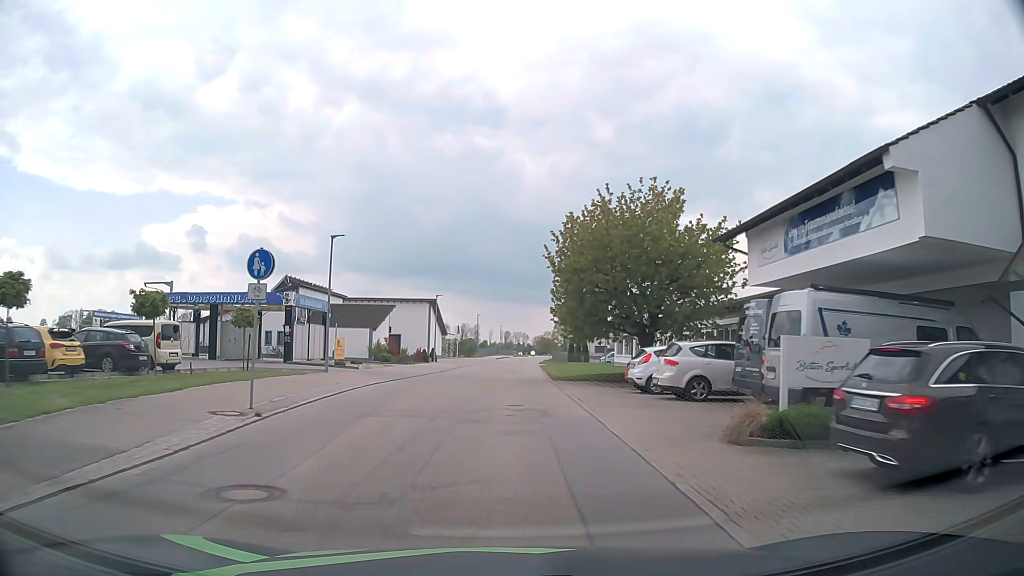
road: tertiary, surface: asphalt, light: Day
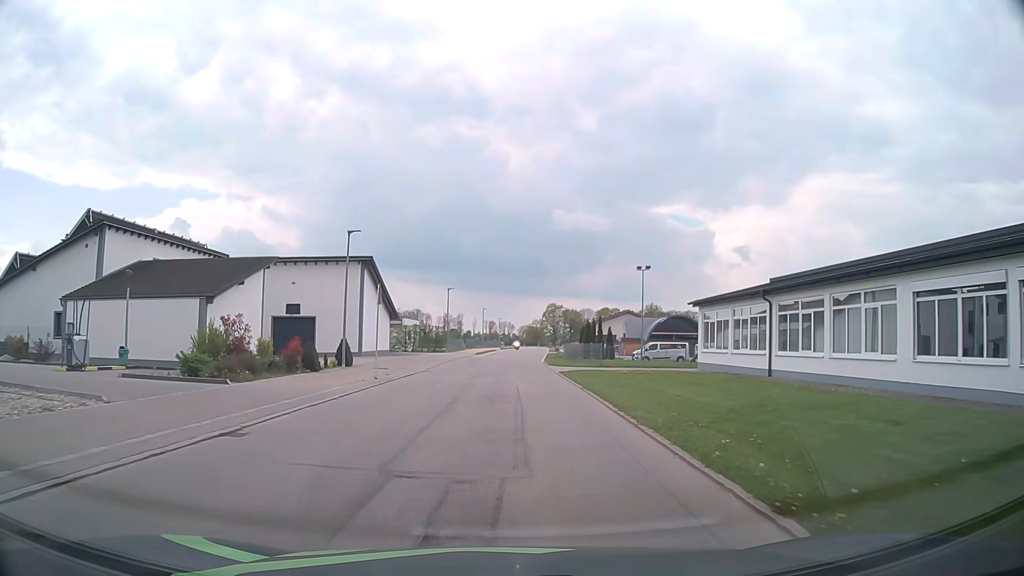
(+0.1, +31.8) m; +1°
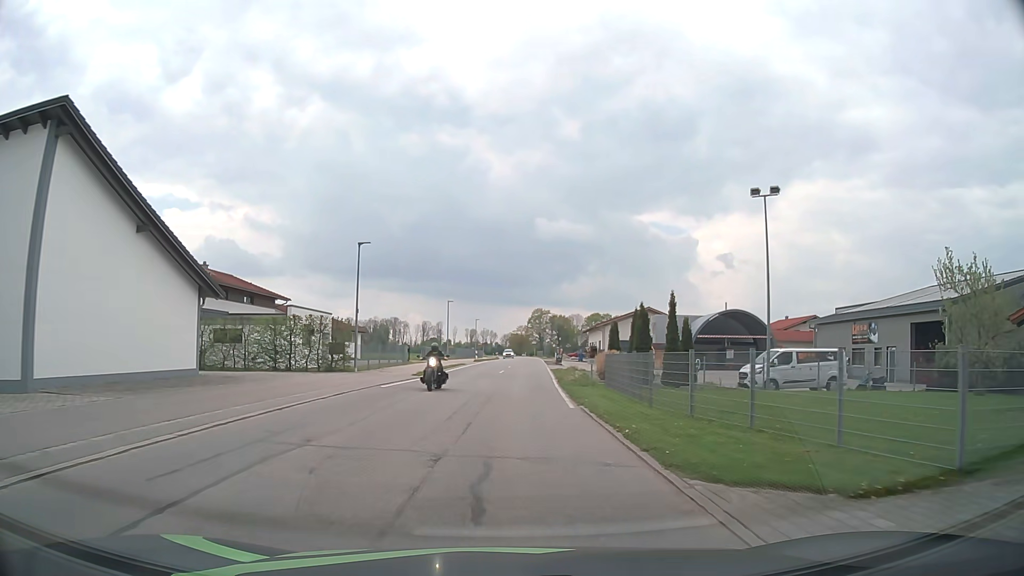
(+0.6, +33.4) m; +1°
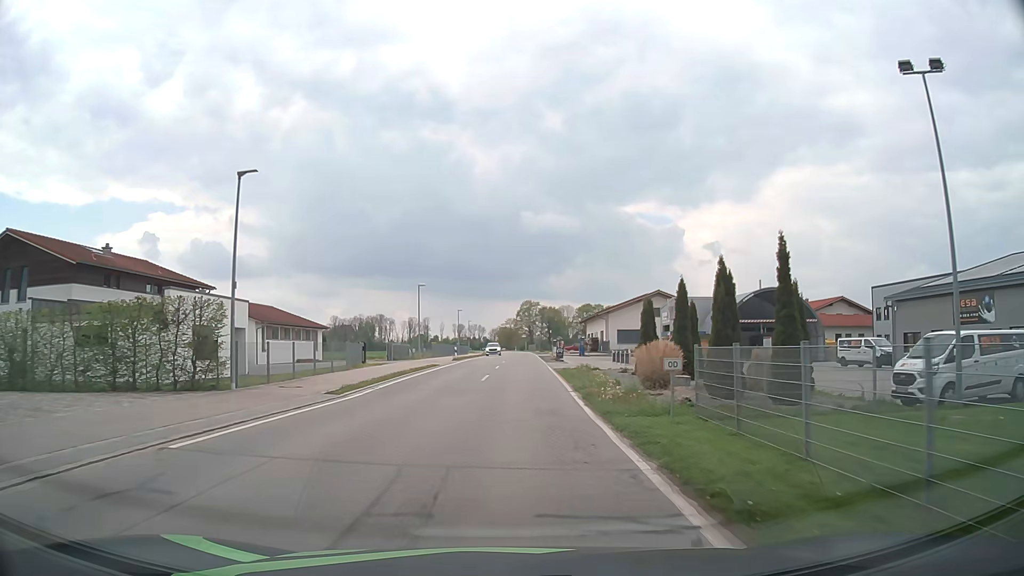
(+0.1, +13.8) m; +1°
(0, +10) (0, +20) (0, +30) (+1, +40) (+1, +50) (+1, +60) (+1, +70) (+1, +80) (+1, +90) (+1, +100) m
